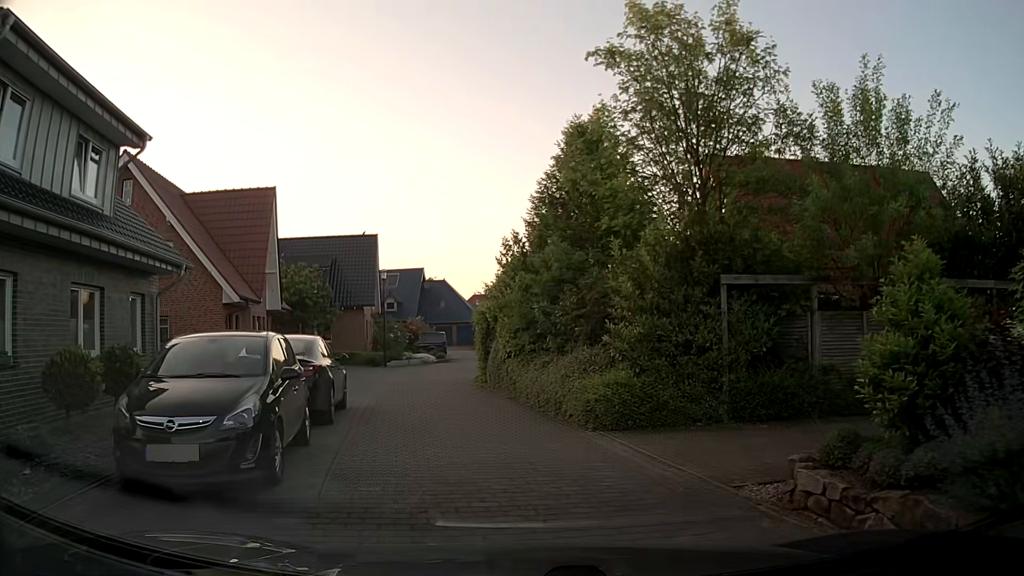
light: Day
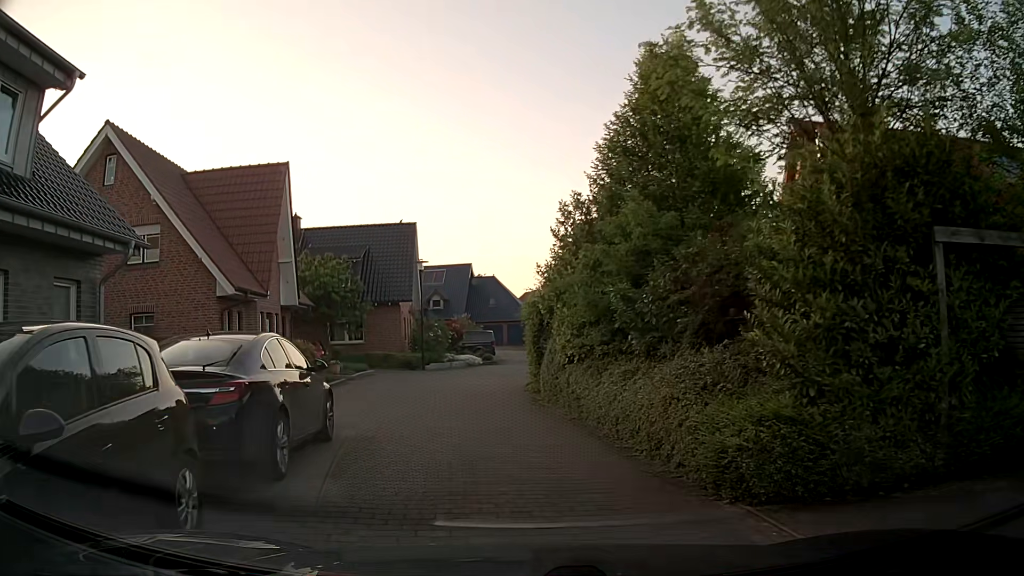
(-0.1, +4.7) m; -4°
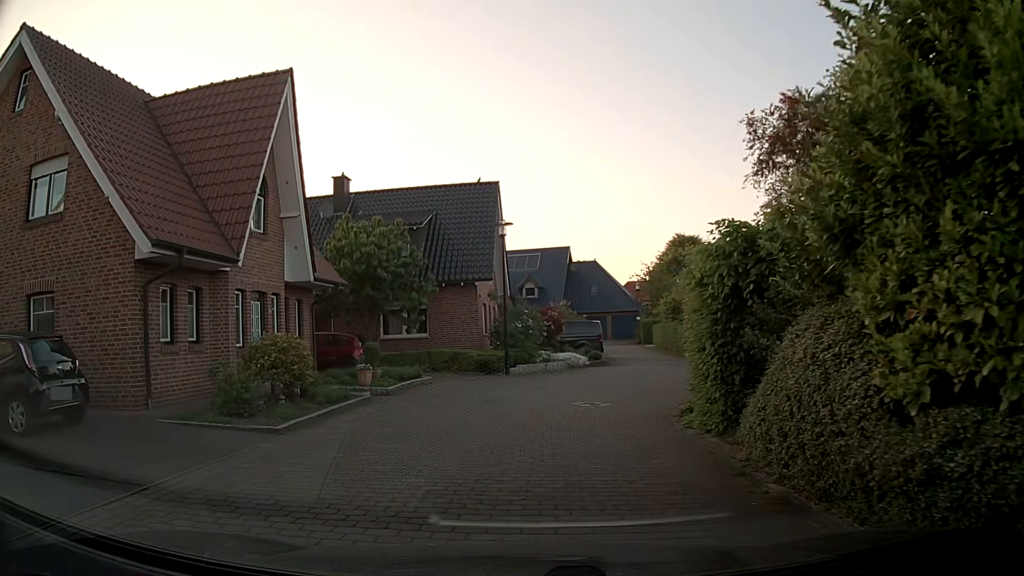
(-0.8, +9.4) m; -9°
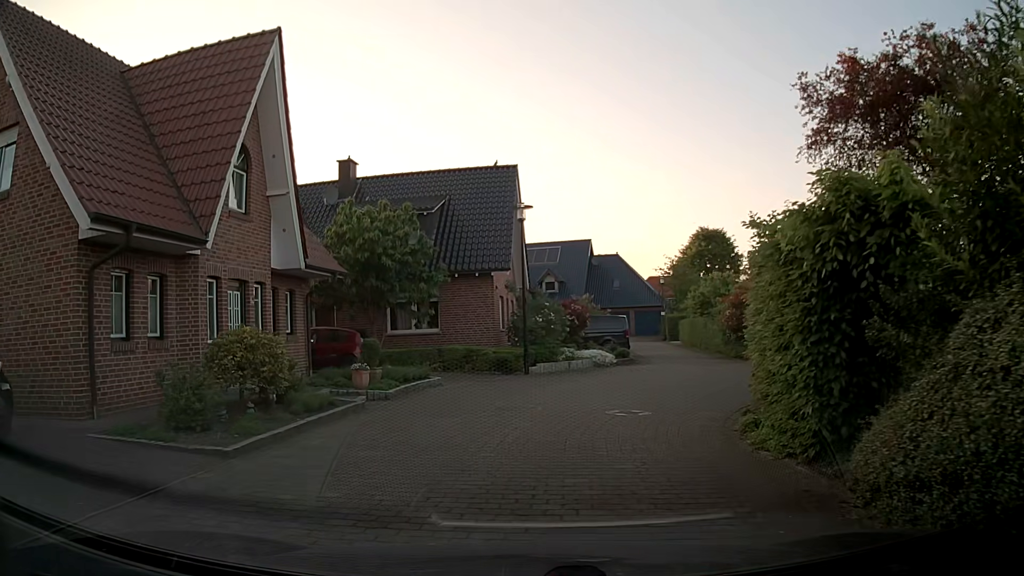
(0.0, +2.4) m; -2°
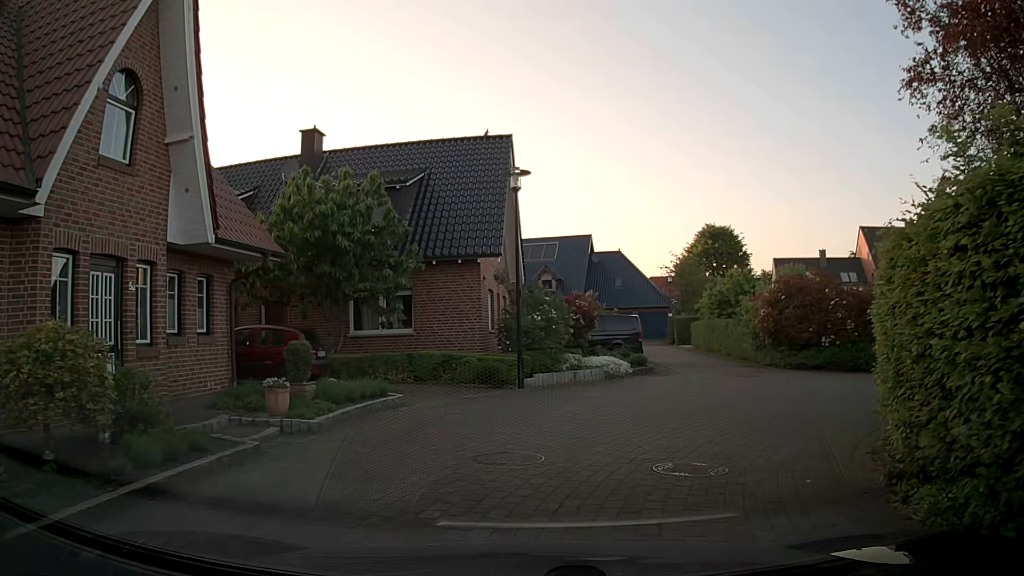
(+0.1, +4.8) m; +1°
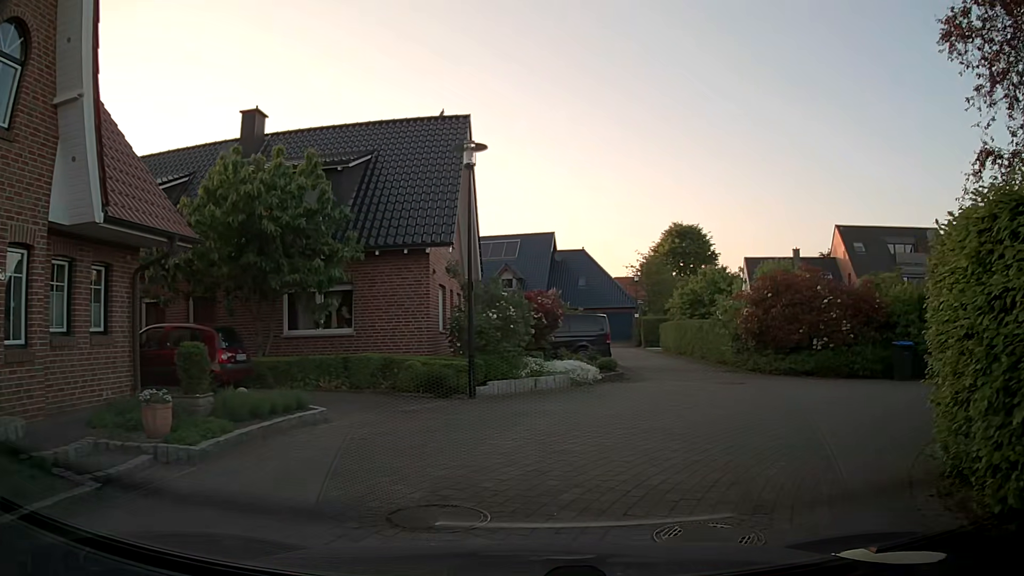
(0.0, +2.4) m; +3°
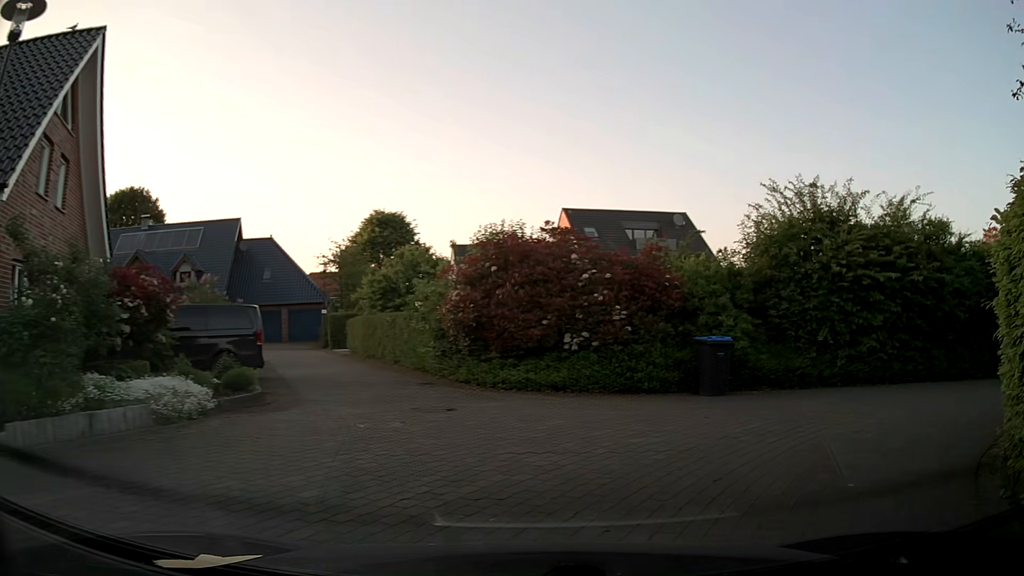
(+1.3, +7.1) m; +24°
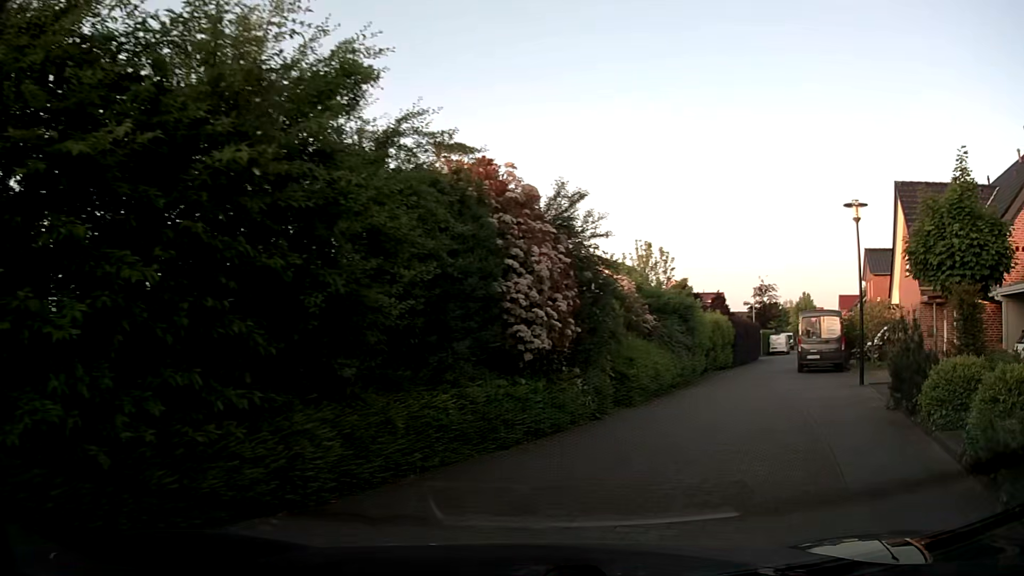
(+5.2, +10.2) m; +54°
(+2, +10) (+5, +19) (+9, +28) (+13, +38) (+17, +47) (+22, +55) (+27, +64) (+30, +74) (+34, +83) (+39, +91) m
